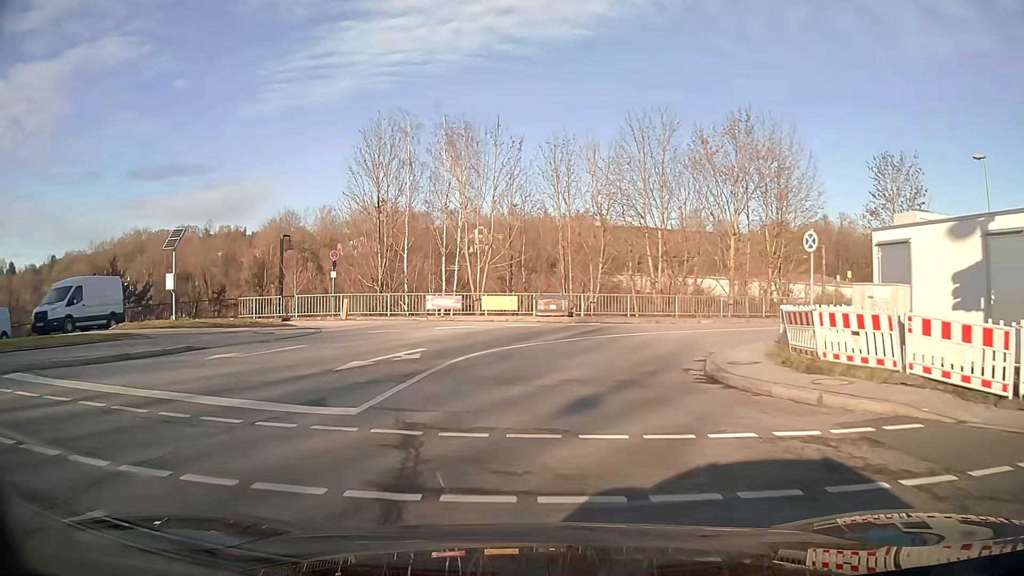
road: unclassified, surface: asphalt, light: Day
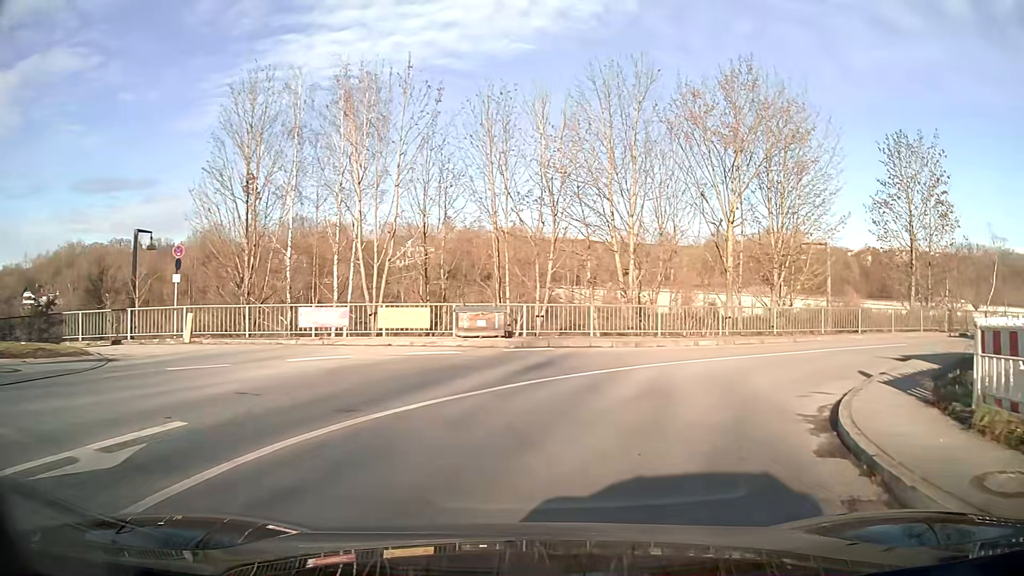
(+0.6, +9.7) m; +8°
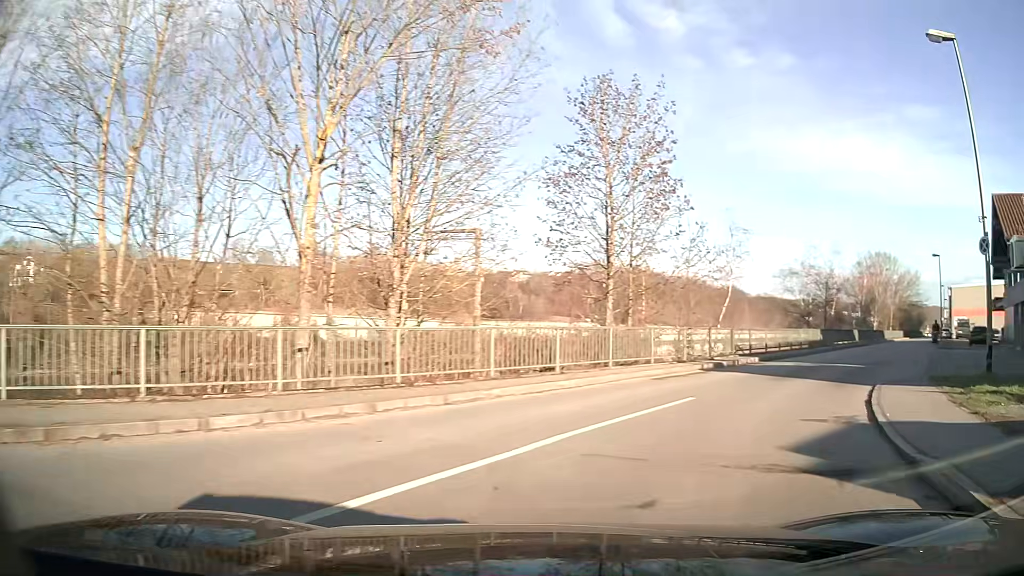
(+3.9, +12.5) m; +37°
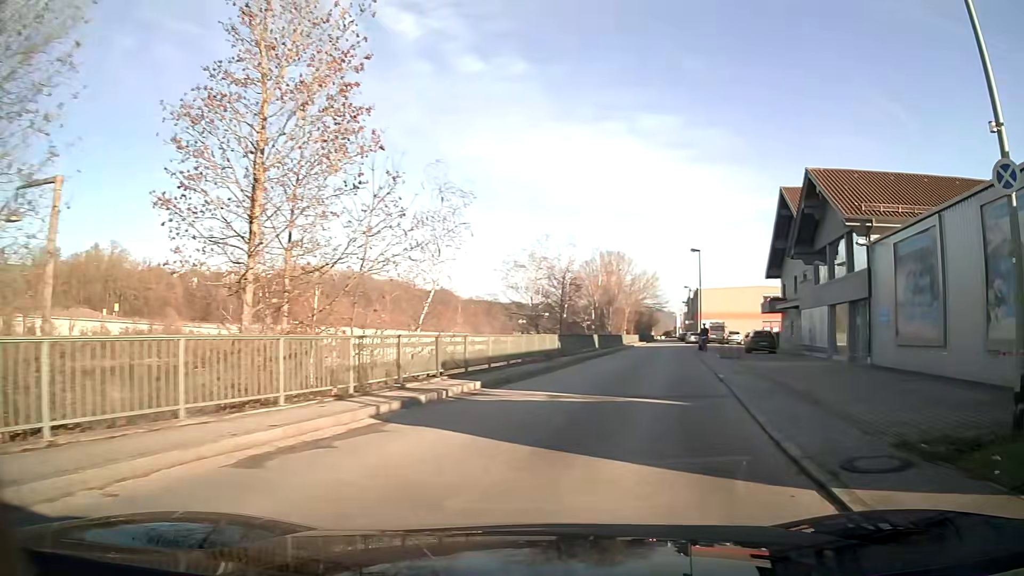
(+1.9, +9.2) m; +22°
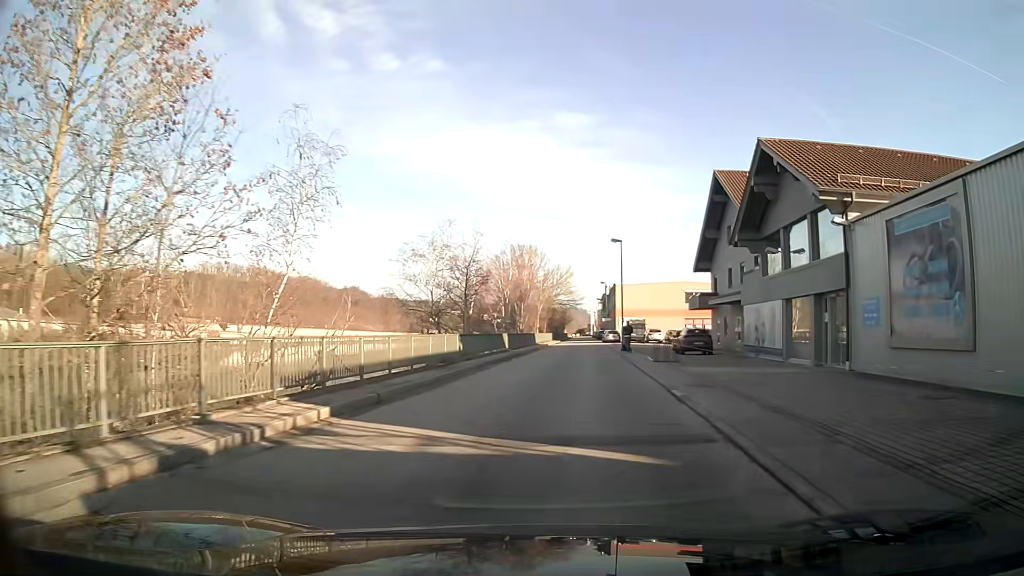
(+0.2, +5.2) m; +4°
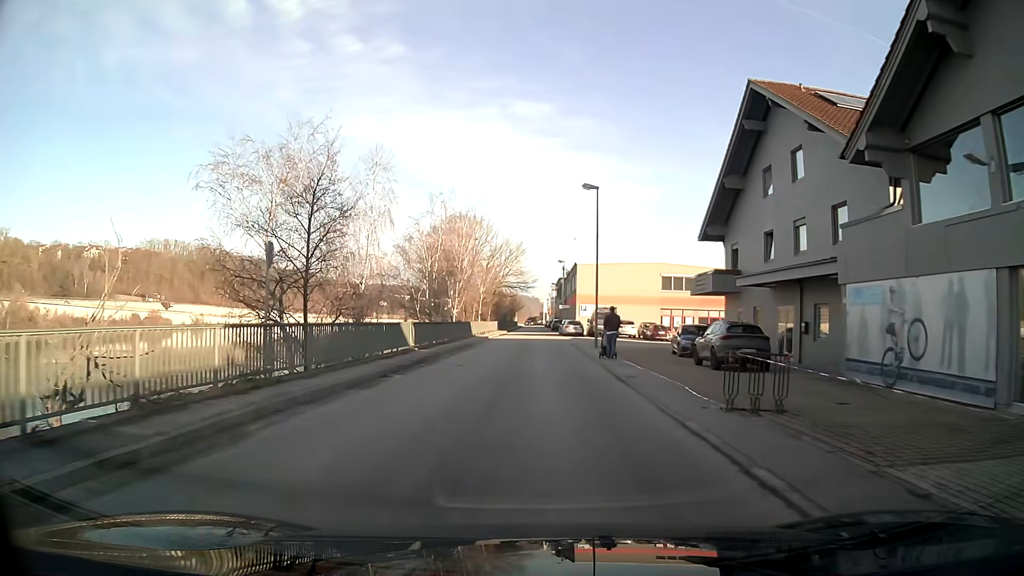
(+0.7, +16.7) m; +3°
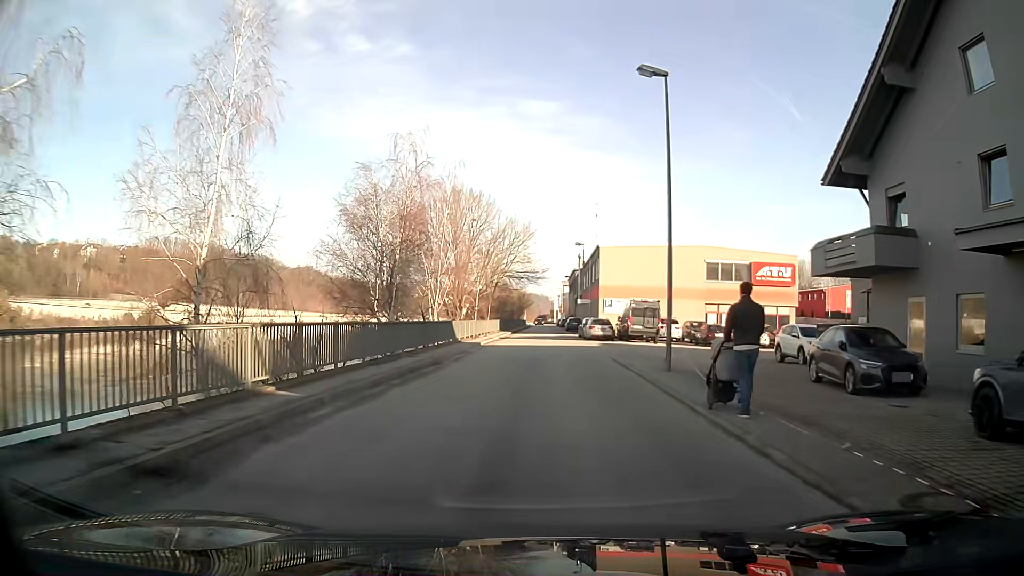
(-0.1, +15.5) m; -1°
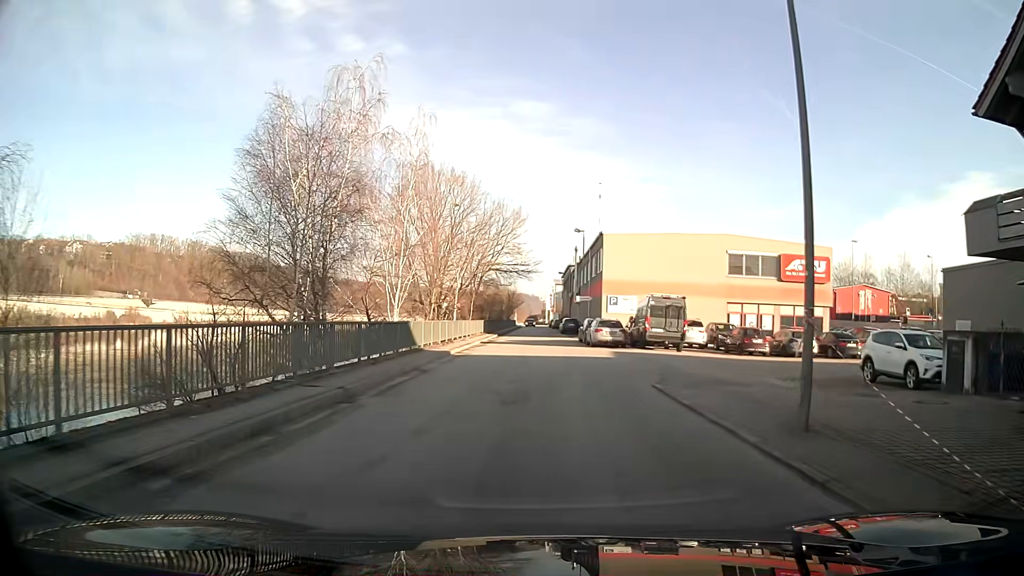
(+0.1, +9.1) m; +2°
(0, +10) (+1, +20) (0, +30) (0, +40) (-1, +50) (-1, +60) (-1, +70) (-1, +80) (-2, +90) (-2, +100) m
